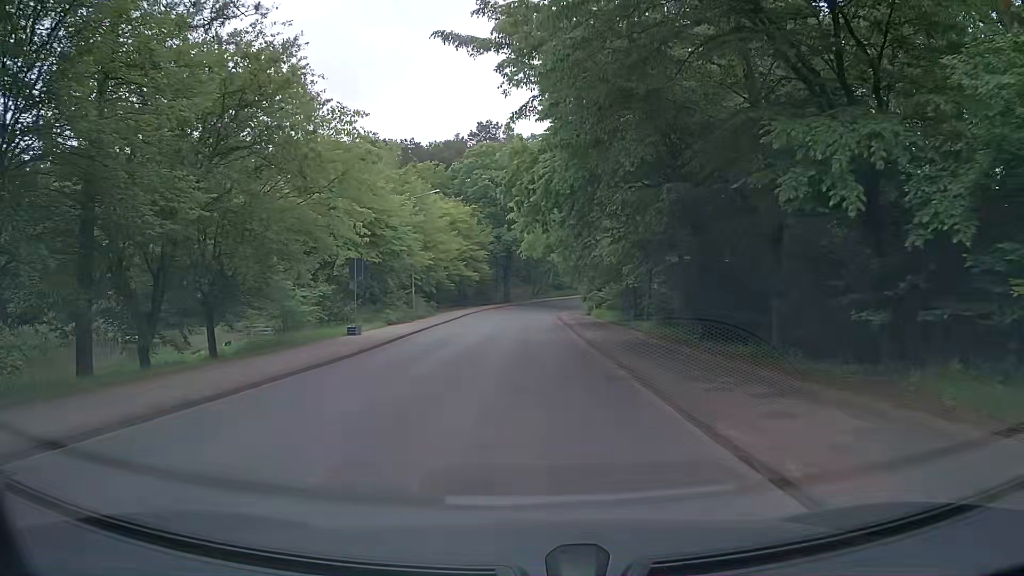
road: unclassified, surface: asphalt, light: Day
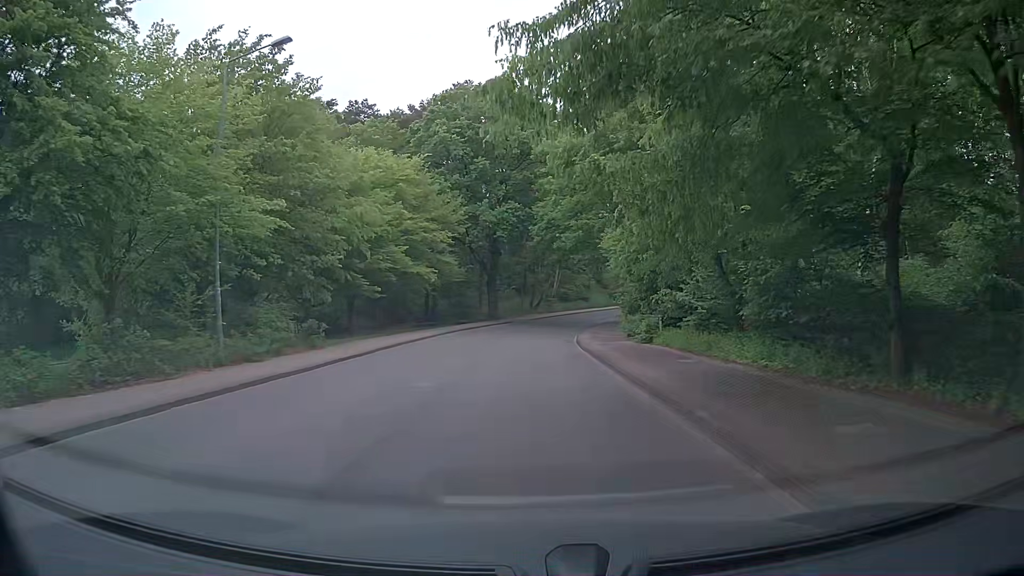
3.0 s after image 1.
(-0.2, +27.6) m; 0°
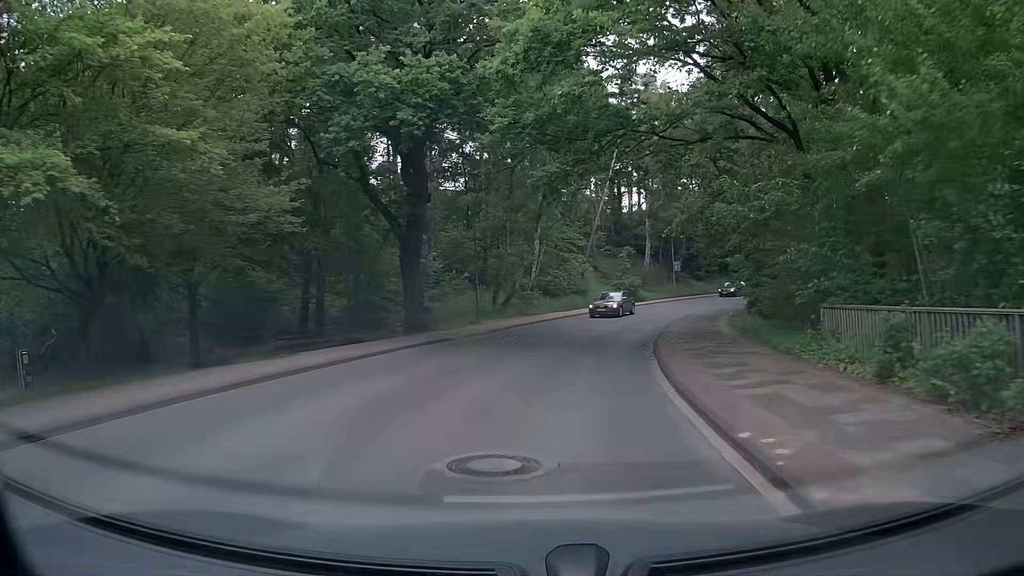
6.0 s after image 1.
(+0.1, +30.0) m; +2°
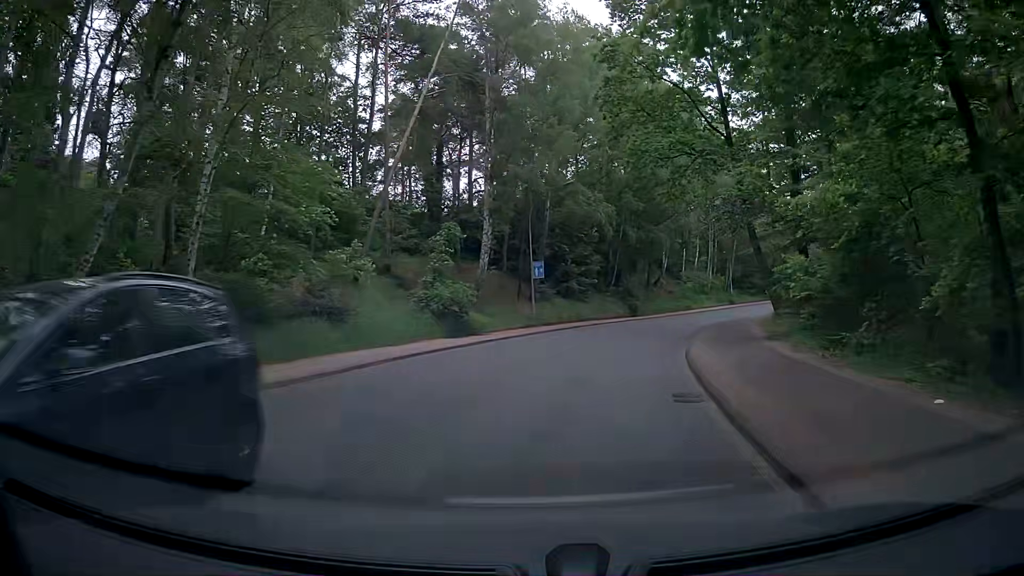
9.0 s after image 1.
(+4.1, +29.7) m; +16°
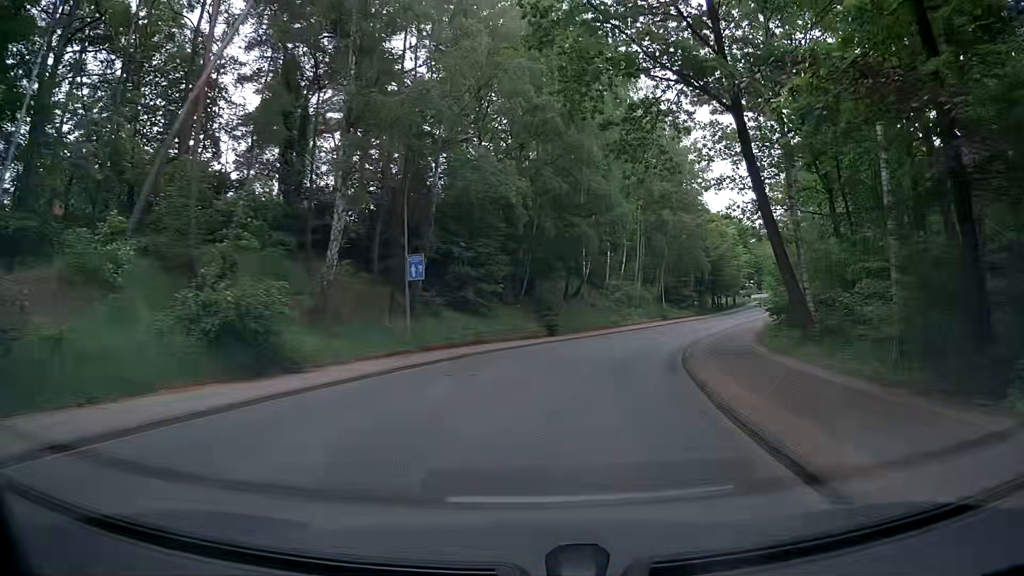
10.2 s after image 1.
(+0.6, +12.6) m; +8°
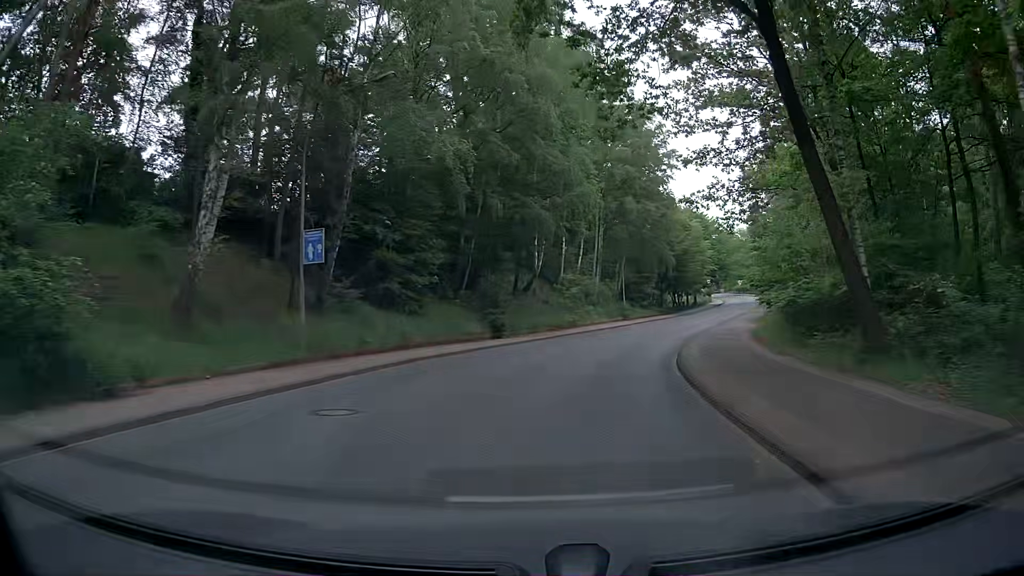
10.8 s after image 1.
(+0.2, +6.5) m; +3°
